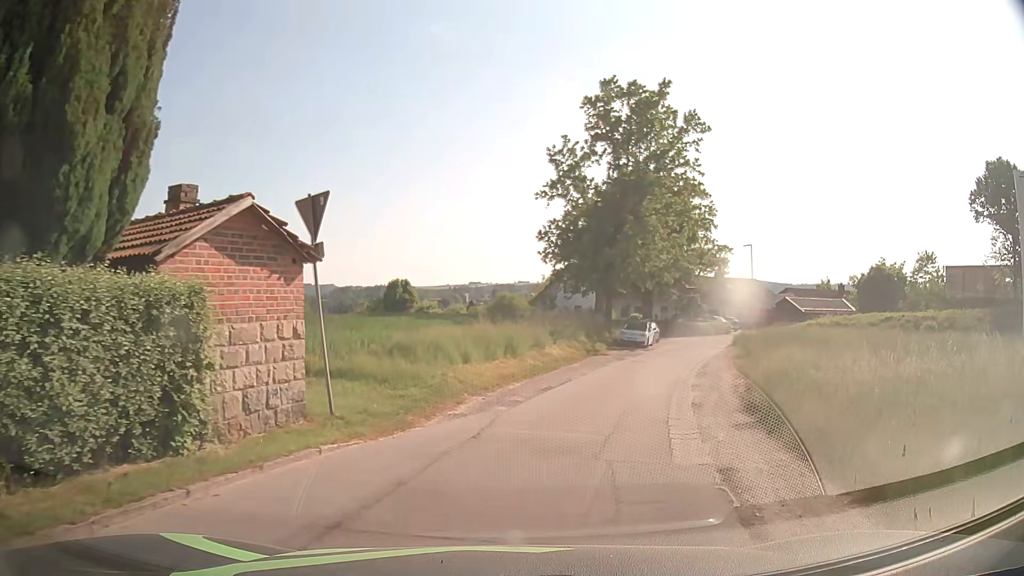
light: Day
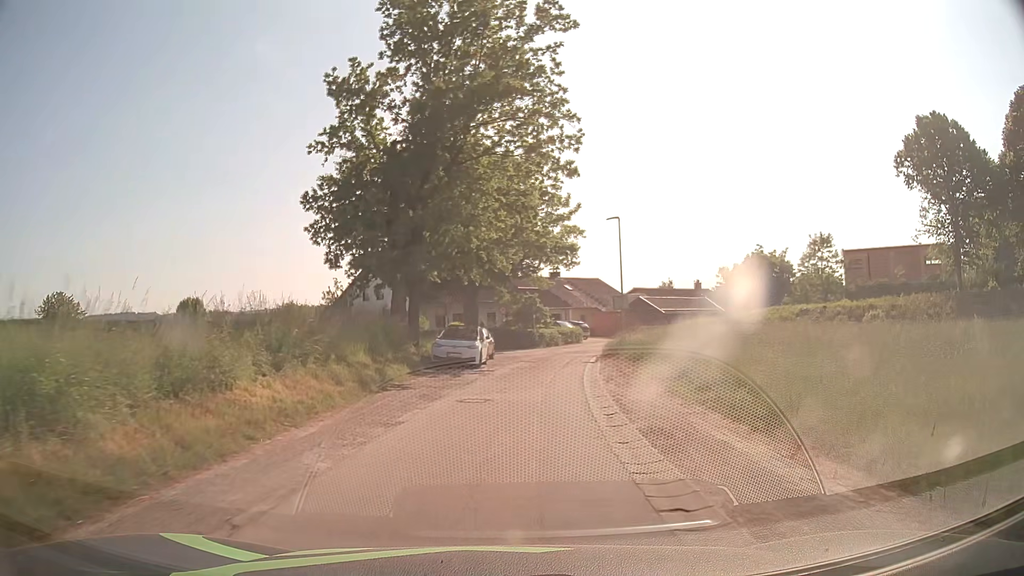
(+2.5, +16.4) m; +16°
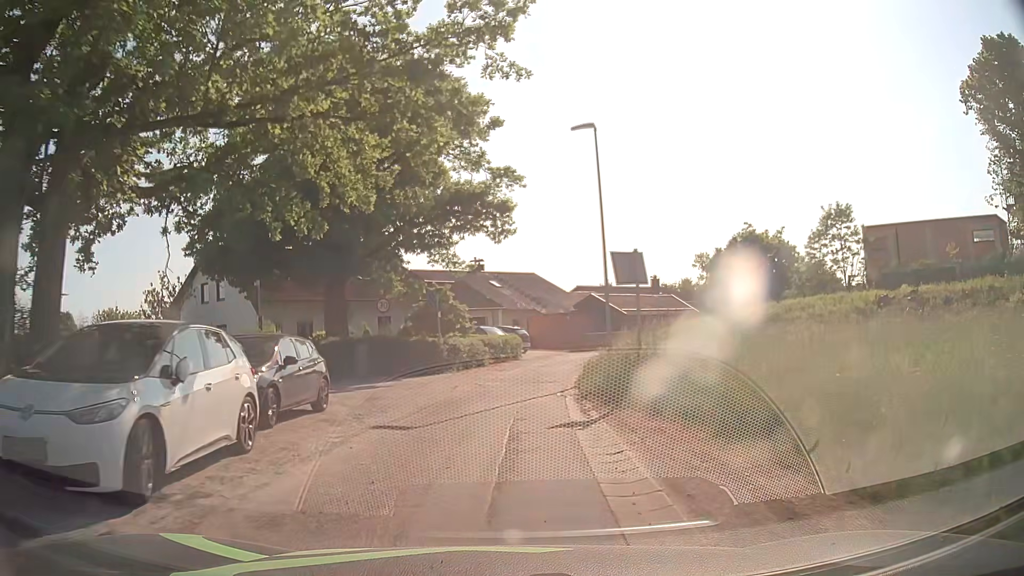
(+1.2, +19.2) m; +6°
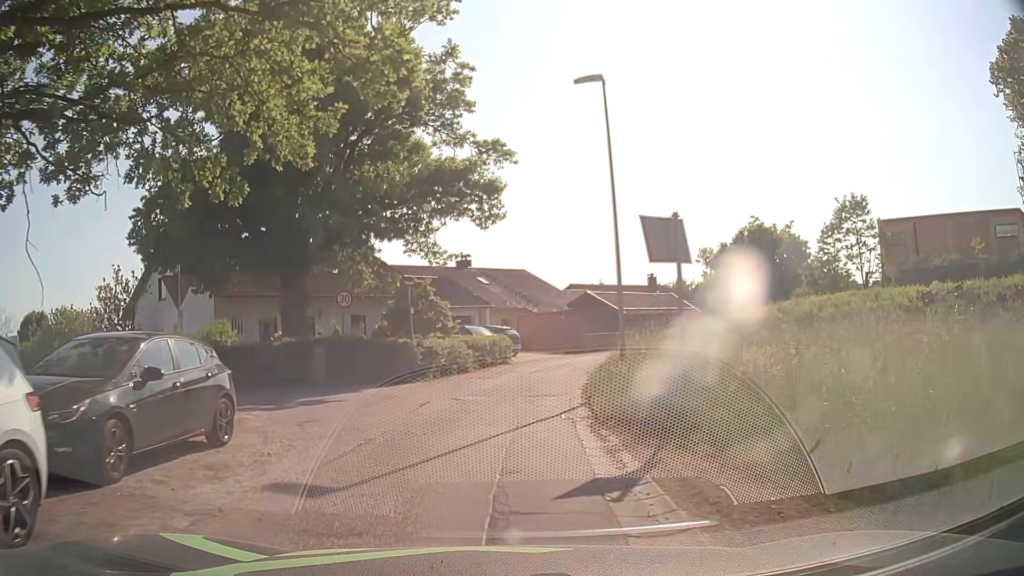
(+0.1, +4.2) m; +2°
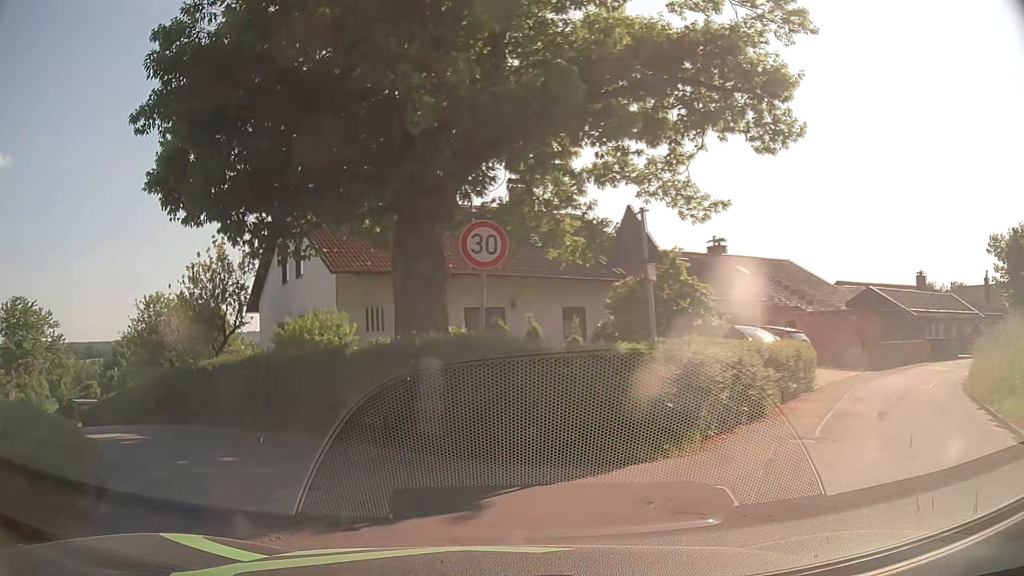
(-0.9, +11.6) m; -20°
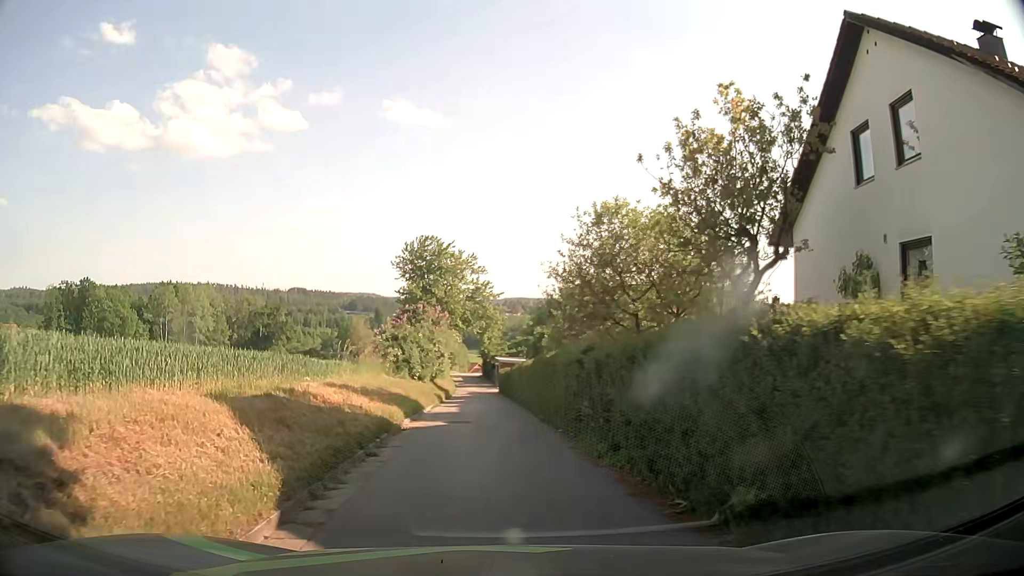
(-5.5, +12.2) m; -41°
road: unclassified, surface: asphalt
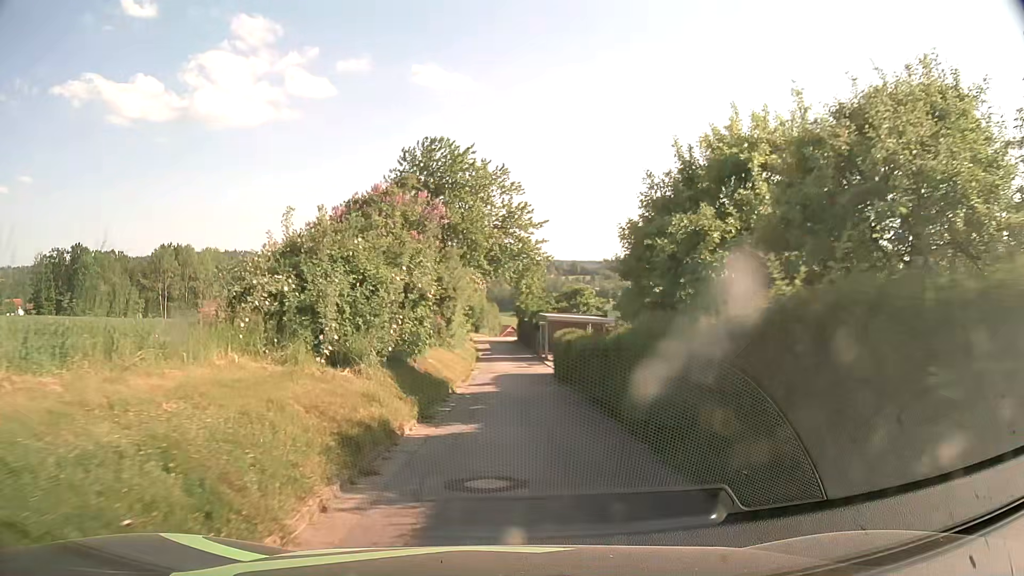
(-0.4, +22.6) m; -2°
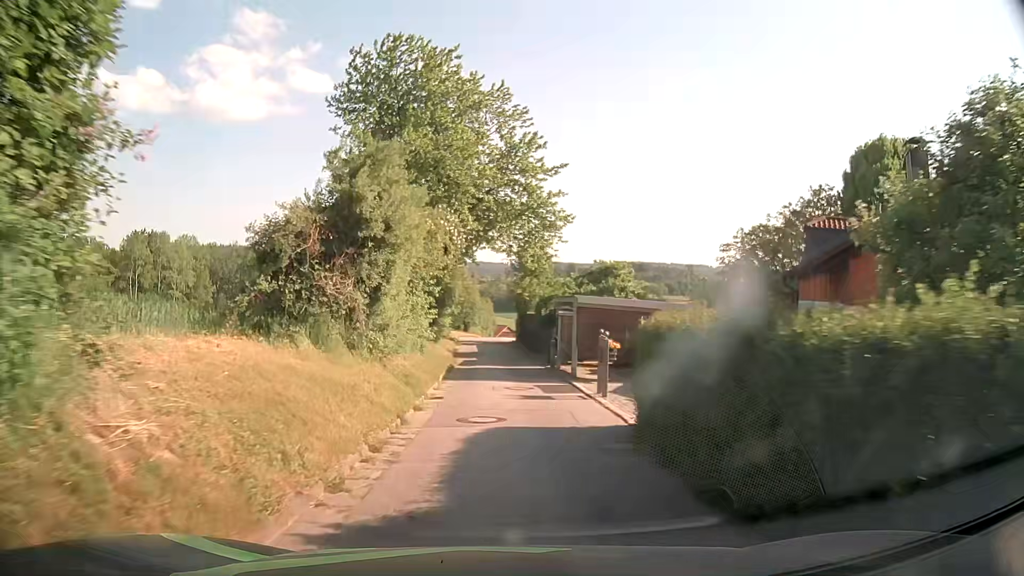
(+0.1, +16.3) m; +1°
(0, +10) (-1, +20) (-1, +30) (-2, +40) (-2, +50) (-3, +60) (-3, +70) (-3, +80) (-2, +90) (-2, +100) m
